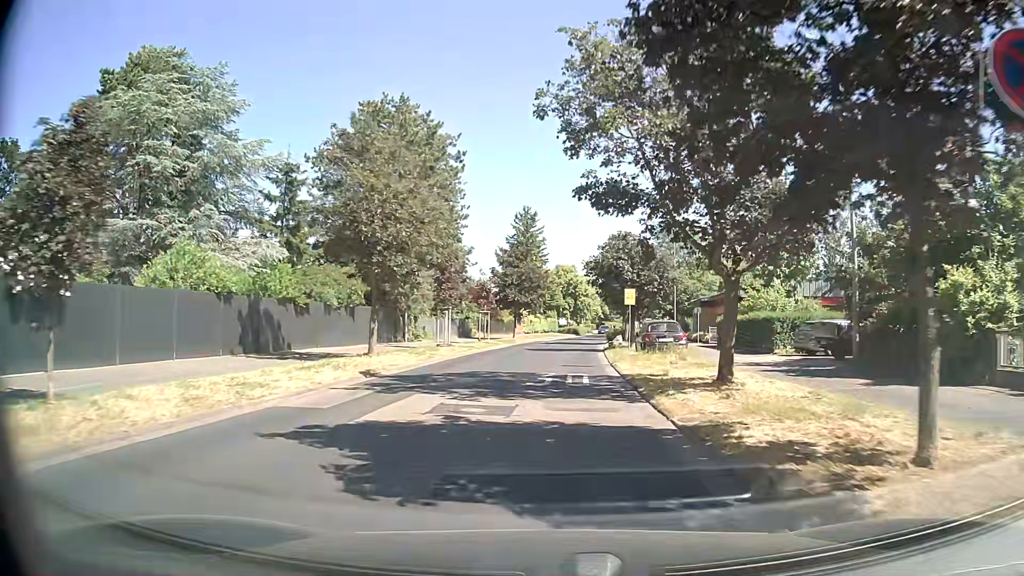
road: residential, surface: asphalt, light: Day
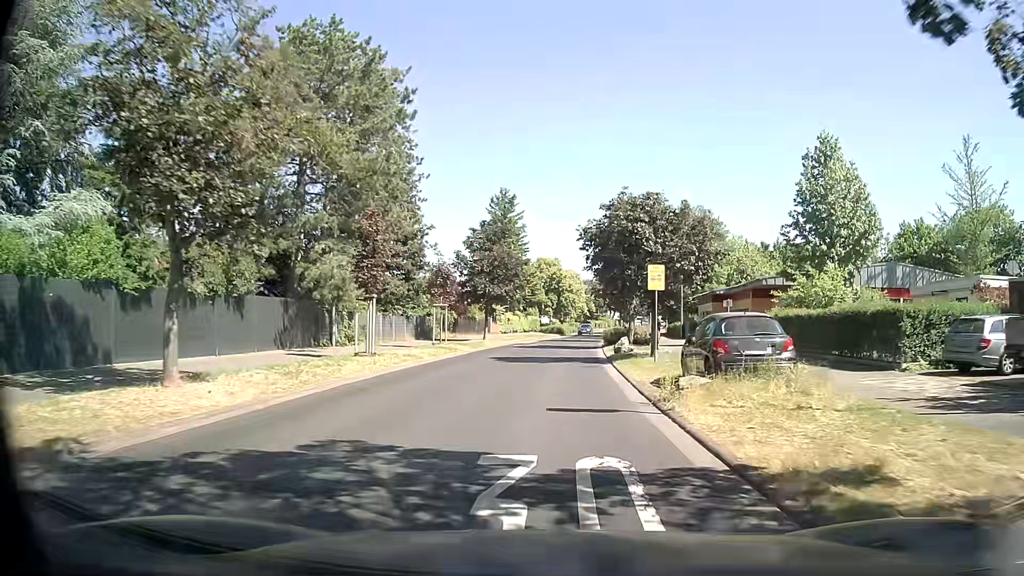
(+0.2, +12.4) m; +2°
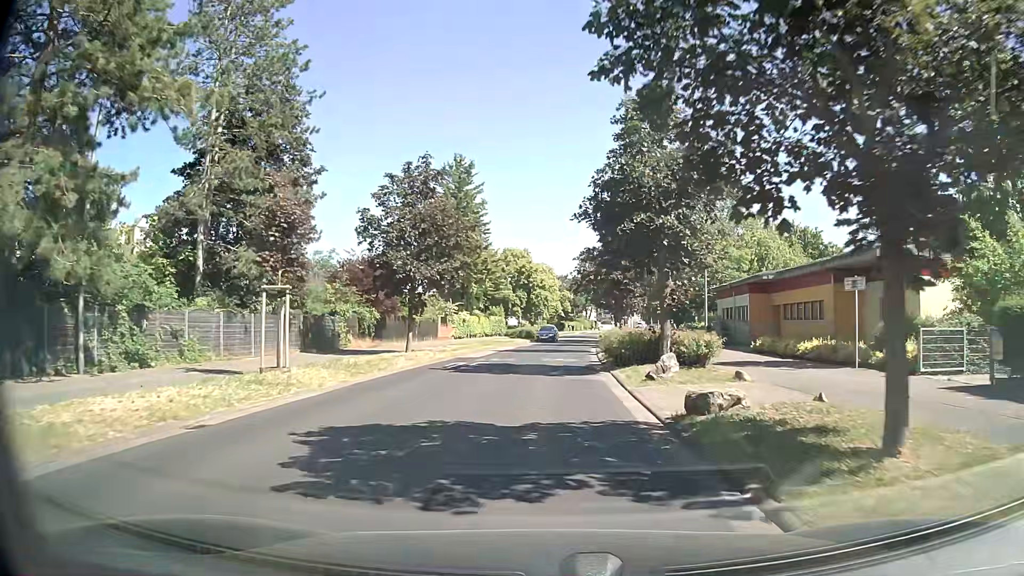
(+0.5, +18.3) m; +2°
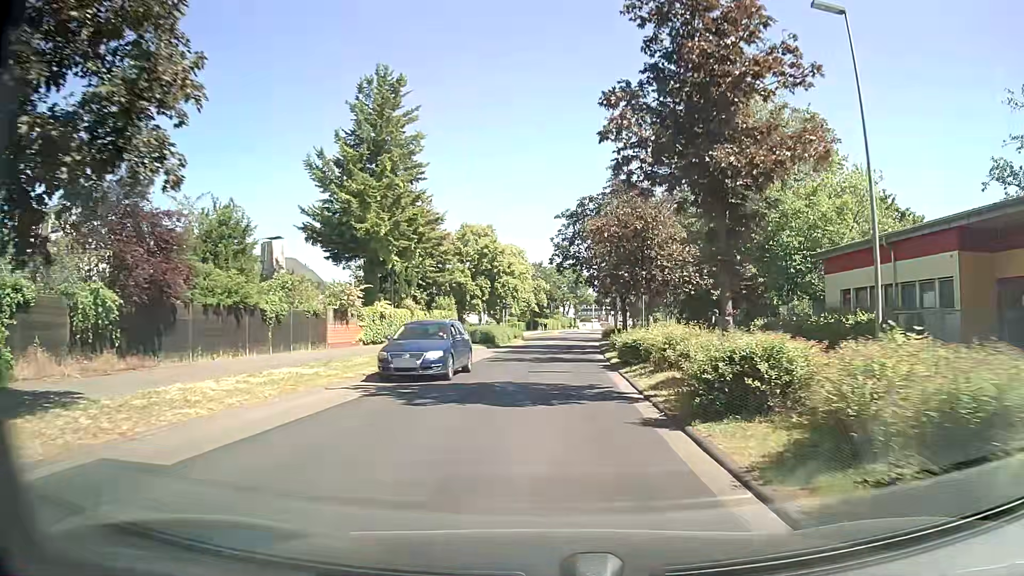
(+0.5, +24.2) m; +3°
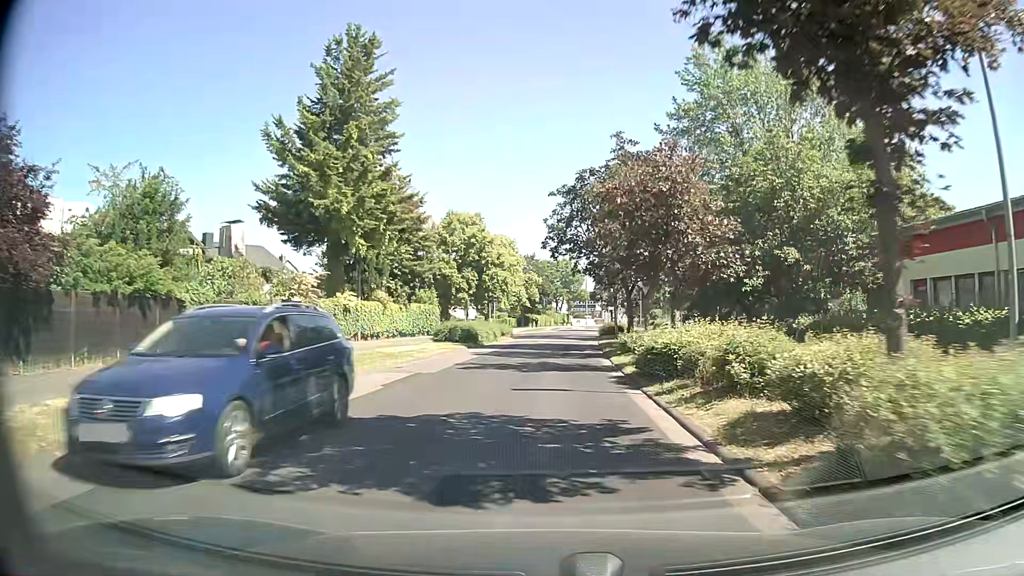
(0.0, +6.1) m; 0°
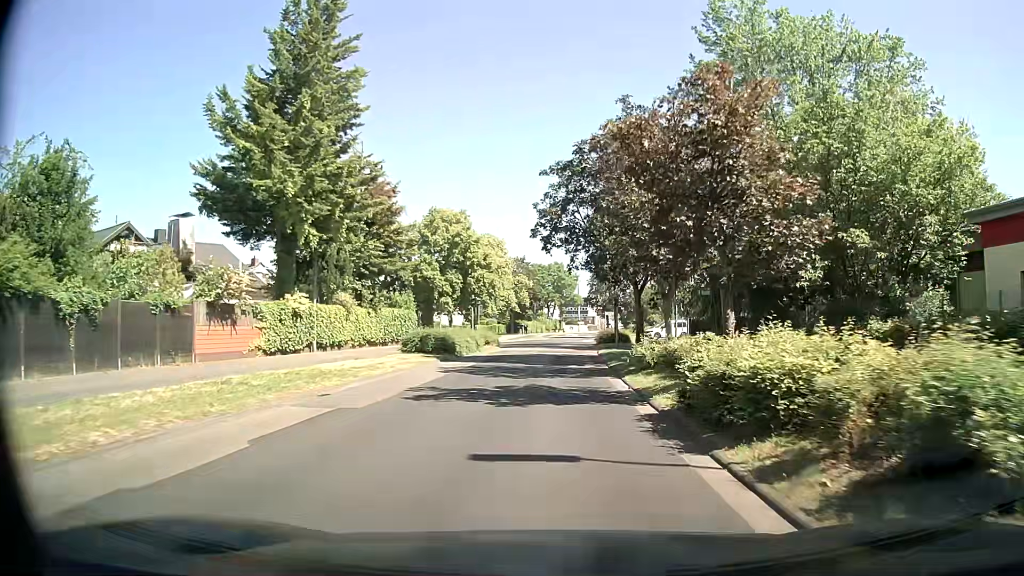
(+0.1, +6.2) m; +2°
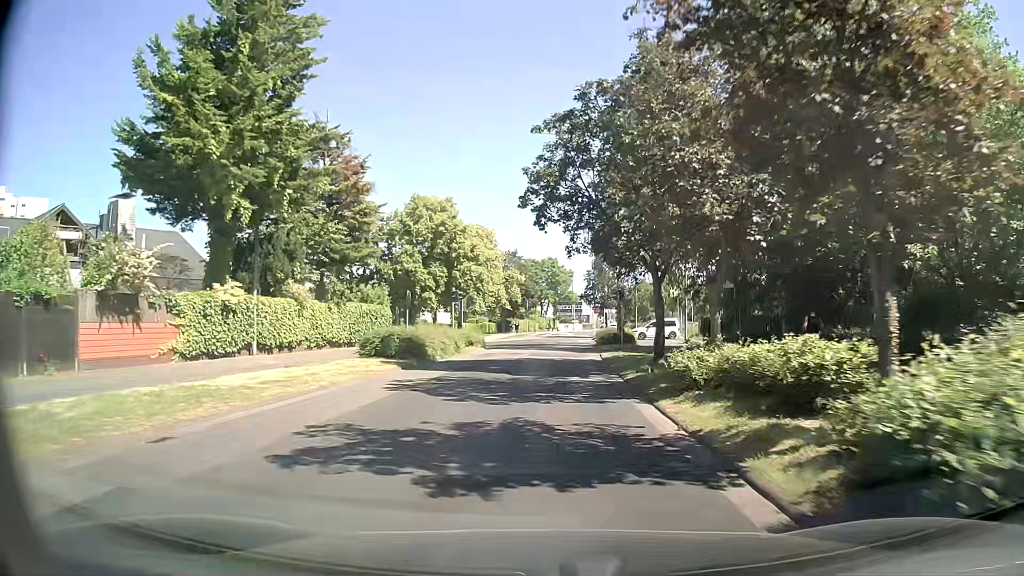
(0.0, +6.2) m; 0°
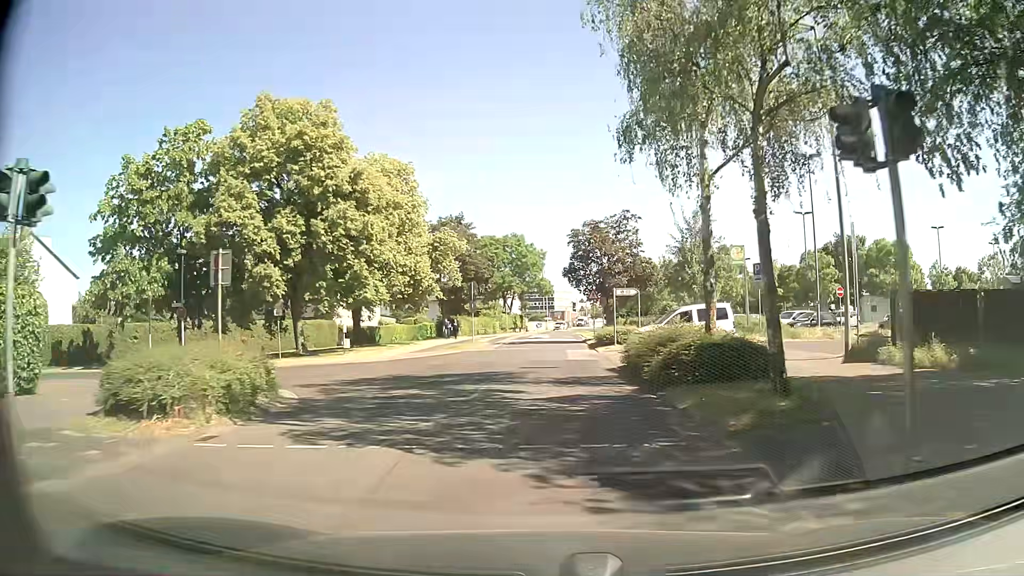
(+0.9, +30.3) m; +2°
